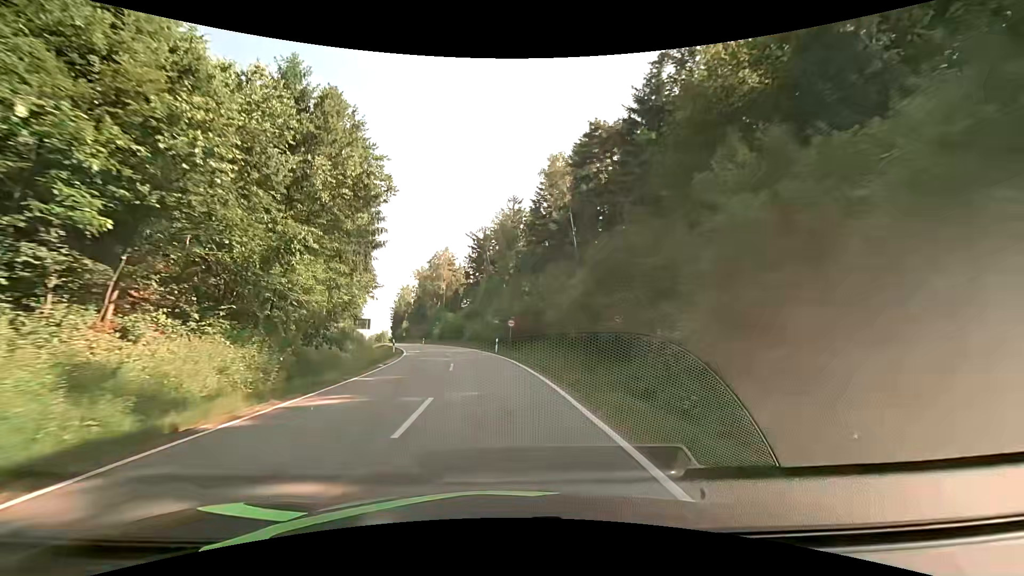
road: tertiary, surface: asphalt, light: Day
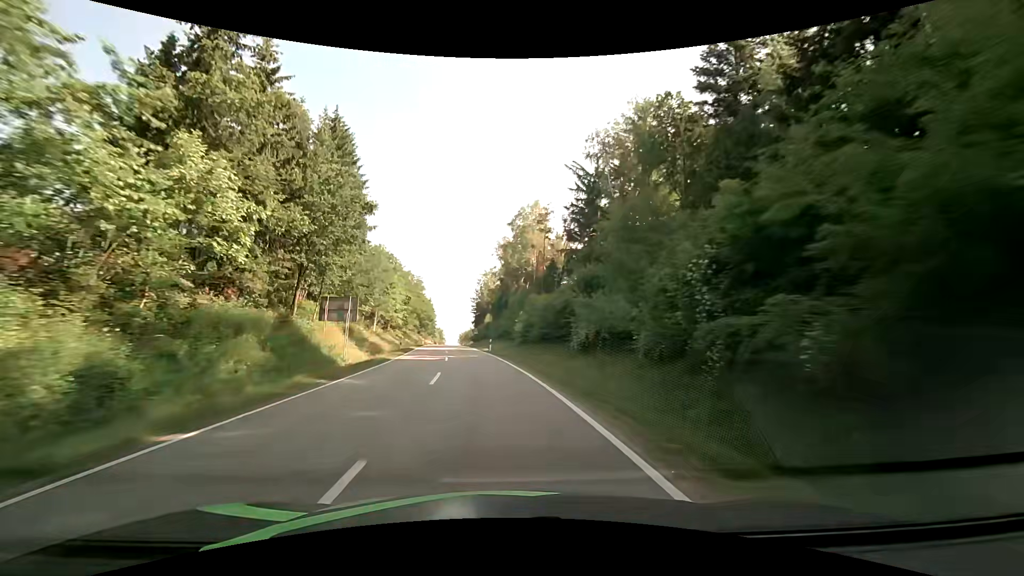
(-3.8, +42.1) m; -10°
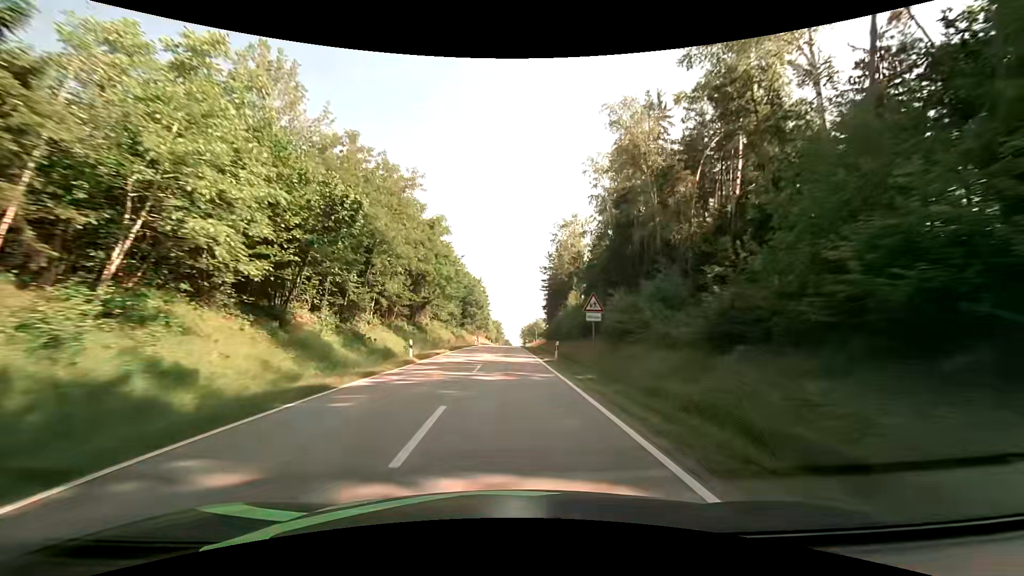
(-6.8, +57.1) m; -8°
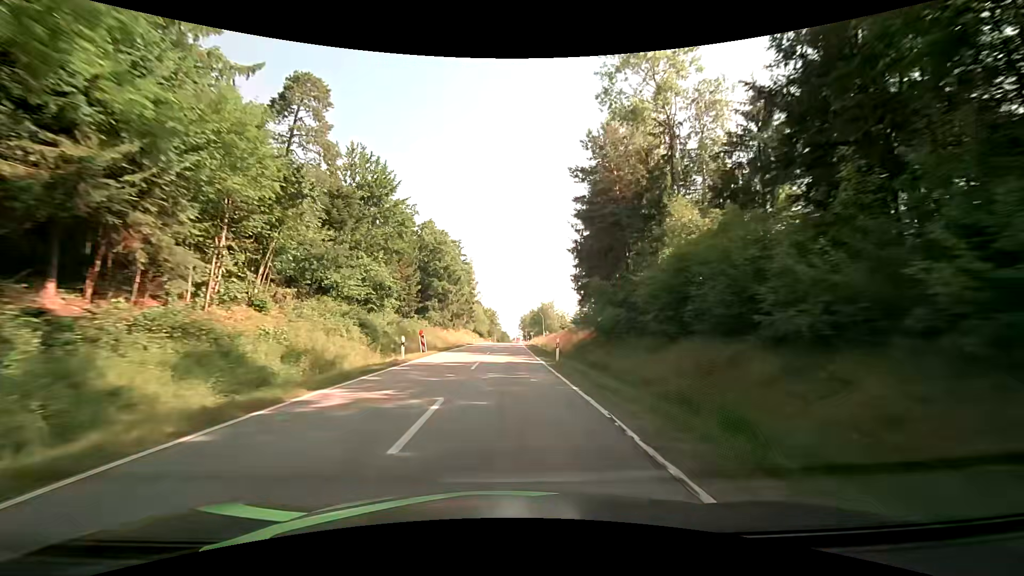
(-0.1, +48.5) m; -1°
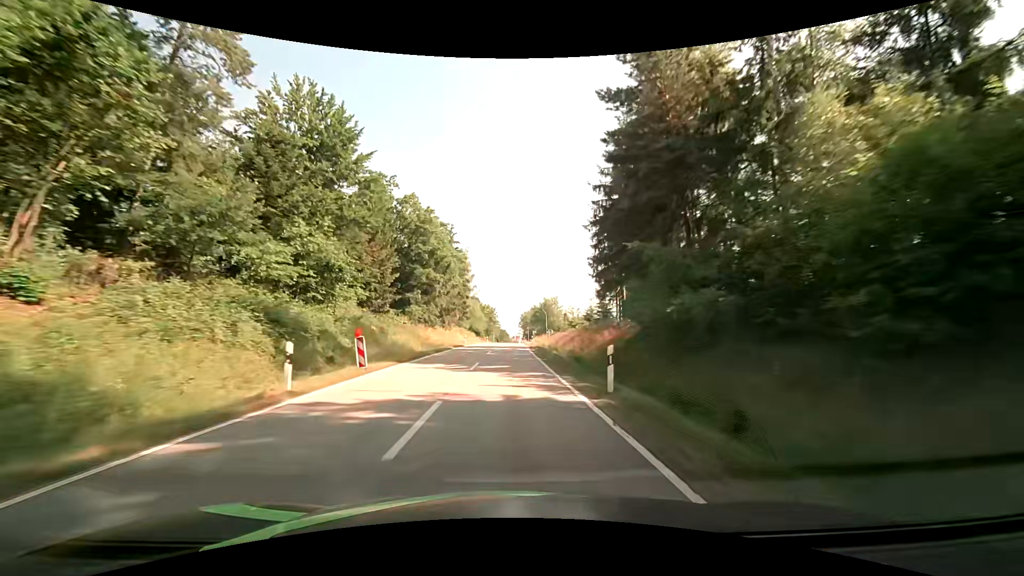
(+0.1, +12.3) m; 0°
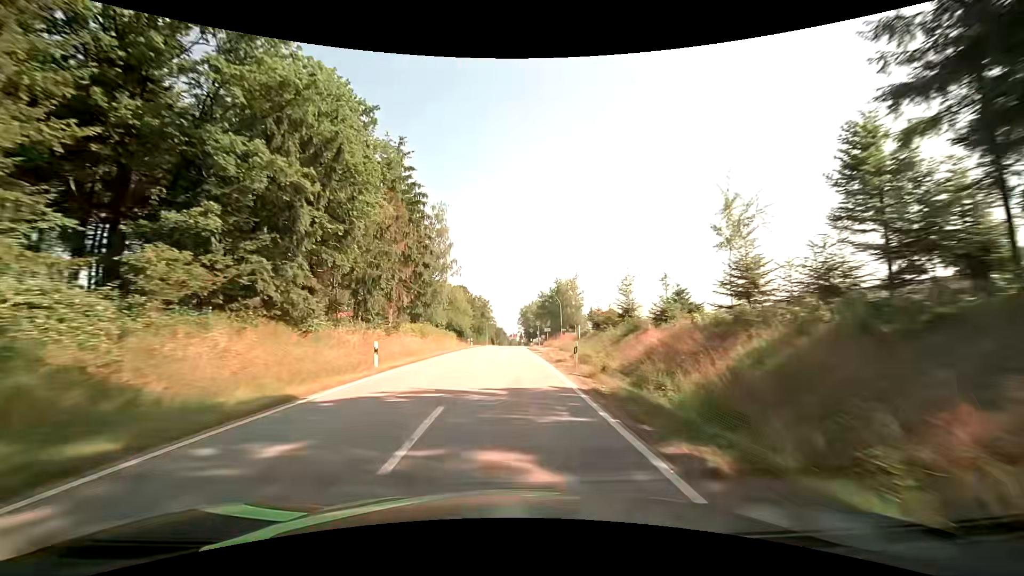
(+0.2, +36.9) m; 0°
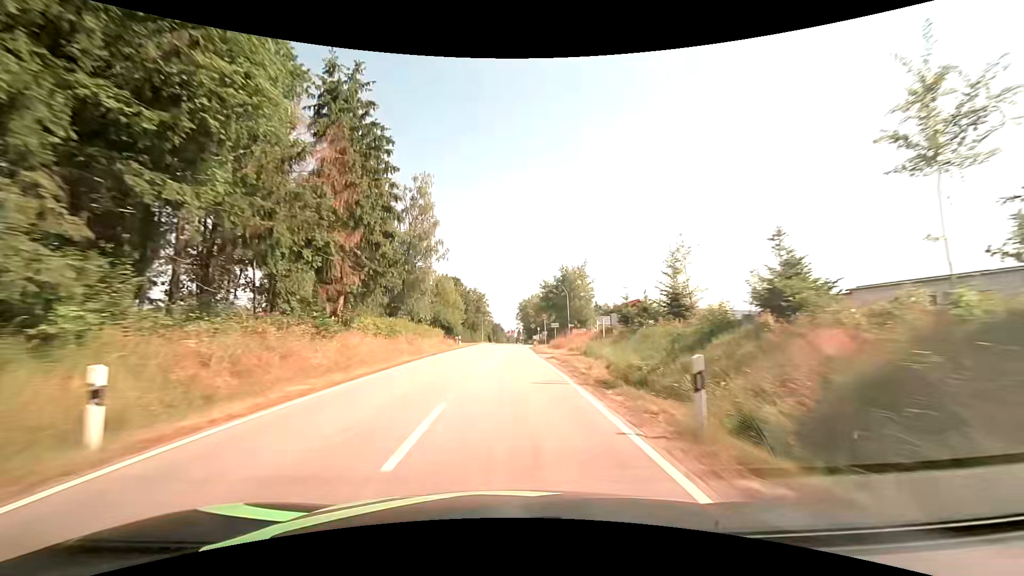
(+0.1, +12.3) m; 0°
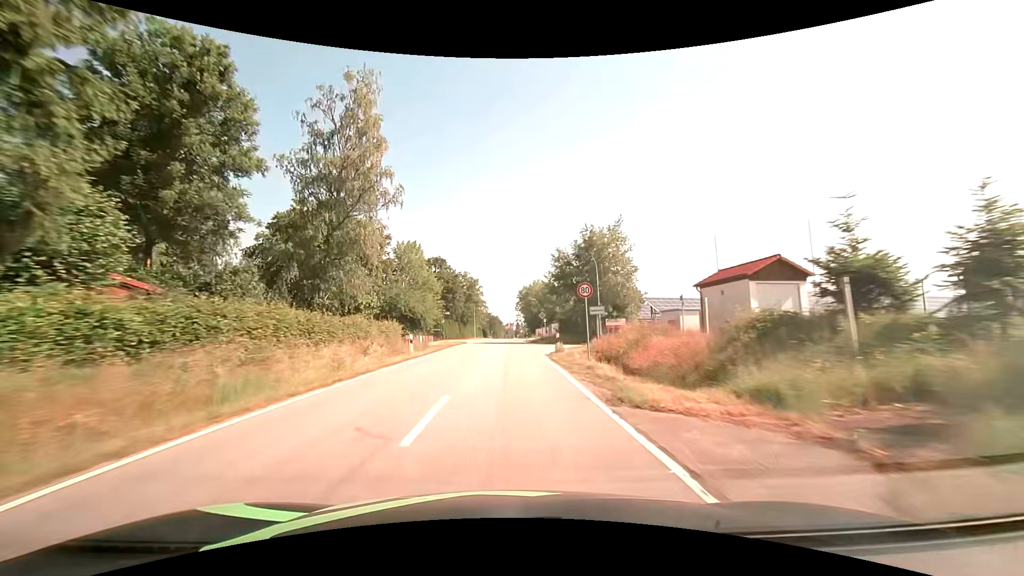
(+0.2, +23.6) m; +1°
(0, +10) (0, +20) (0, +30) (0, +40) (0, +50) (0, +60) (0, +70) (0, +80) (0, +90) (0, +100) m
